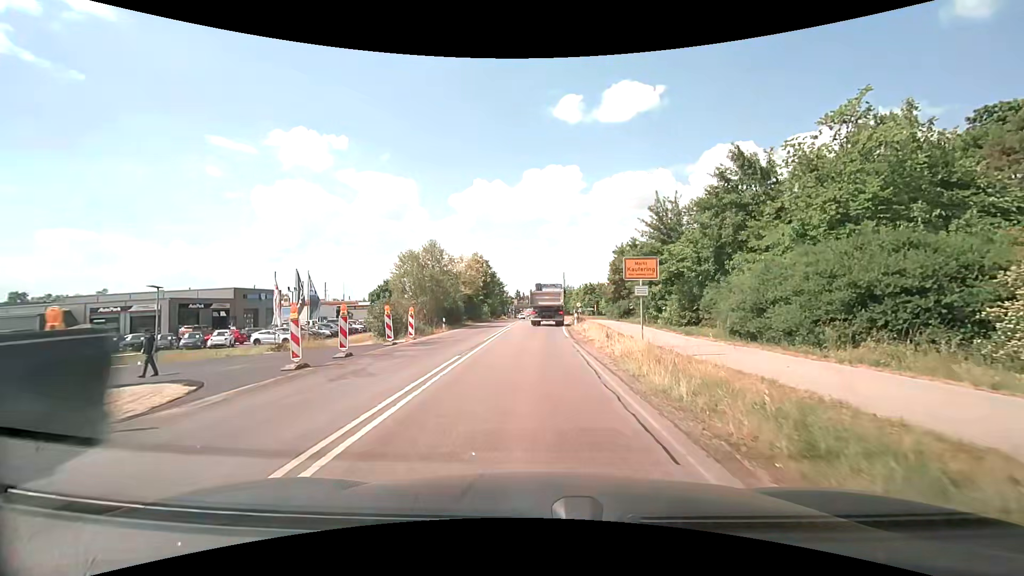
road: secondary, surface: asphalt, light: Day
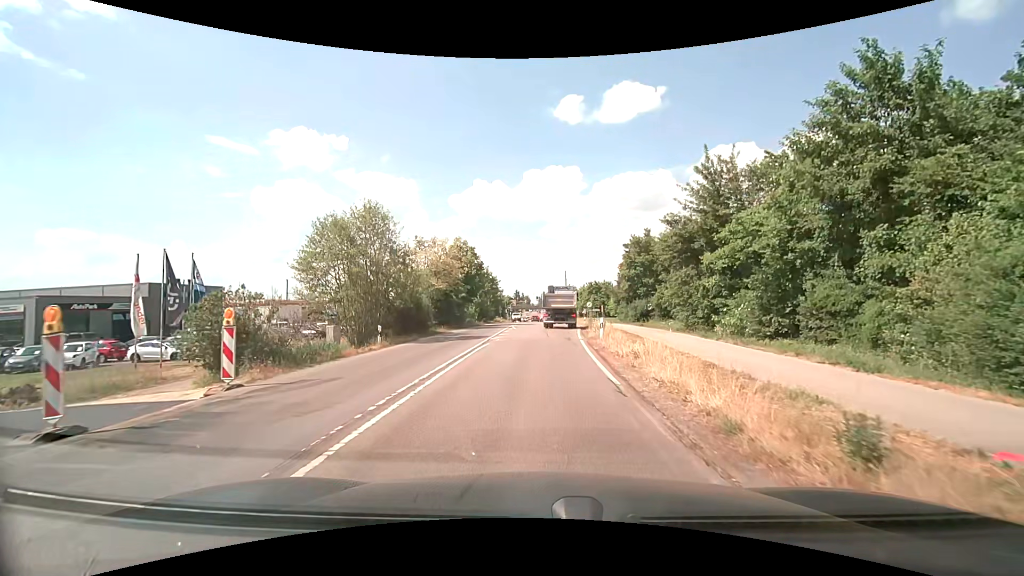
(0.0, +14.9) m; 0°
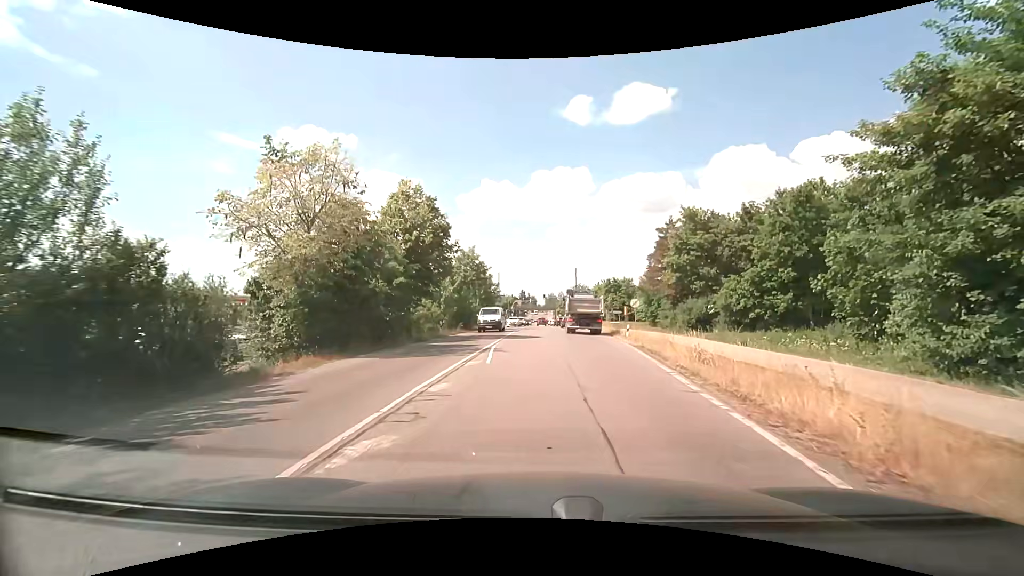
(-0.1, +23.4) m; -1°
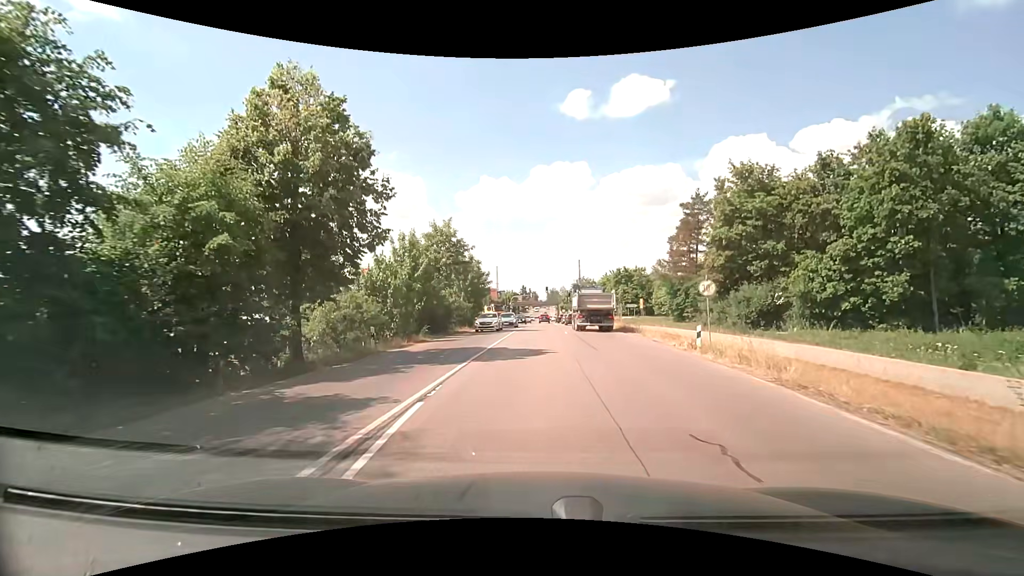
(0.0, +13.8) m; 0°
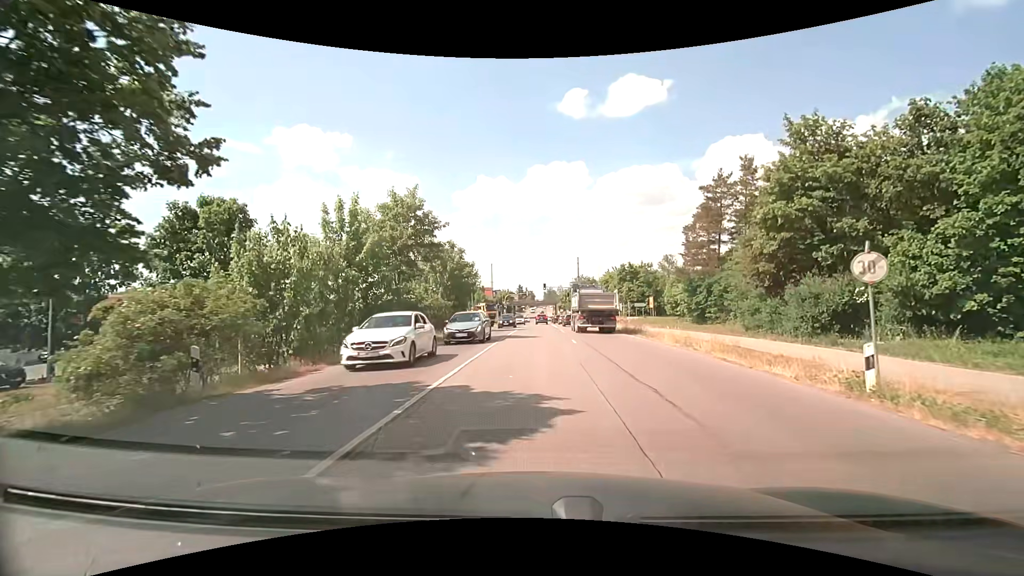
(0.0, +9.6) m; 0°
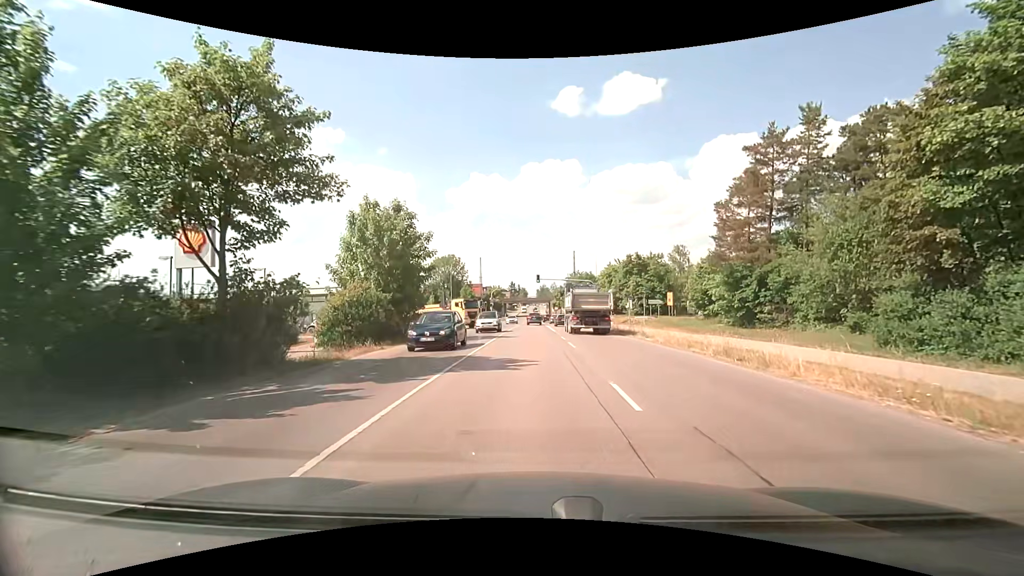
(+0.2, +14.4) m; +1°
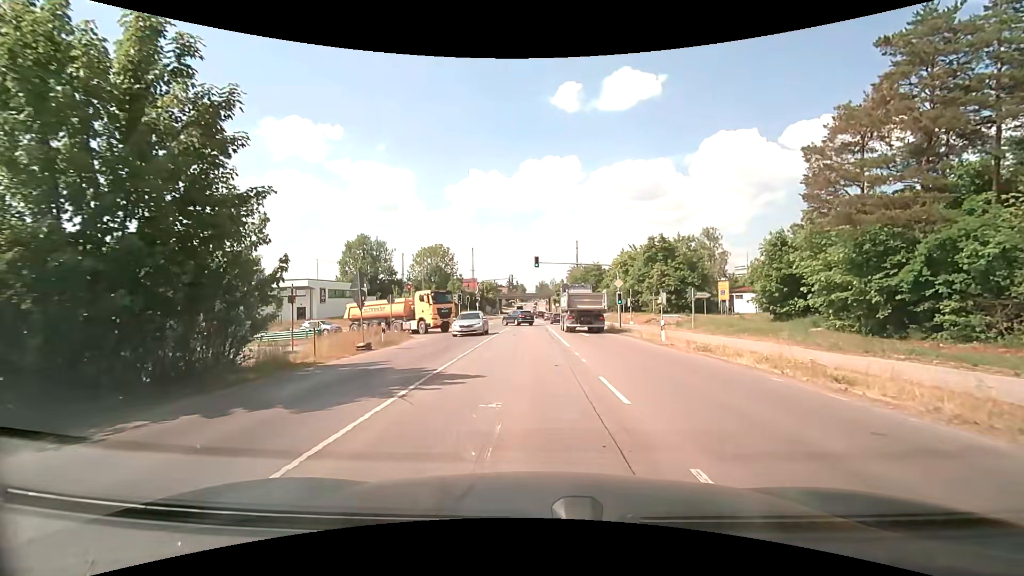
(0.0, +17.5) m; 0°
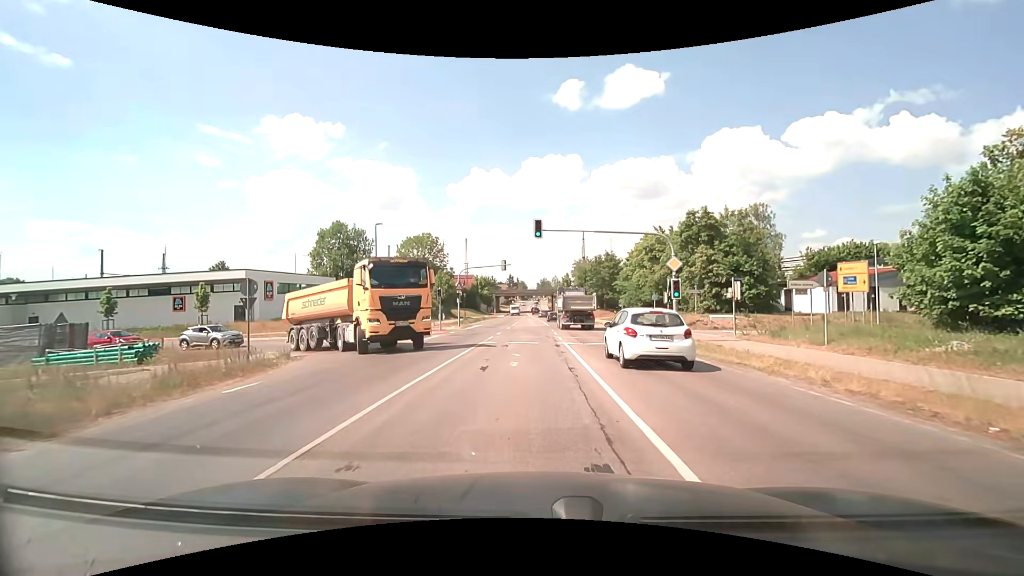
(0.0, +17.0) m; 0°
